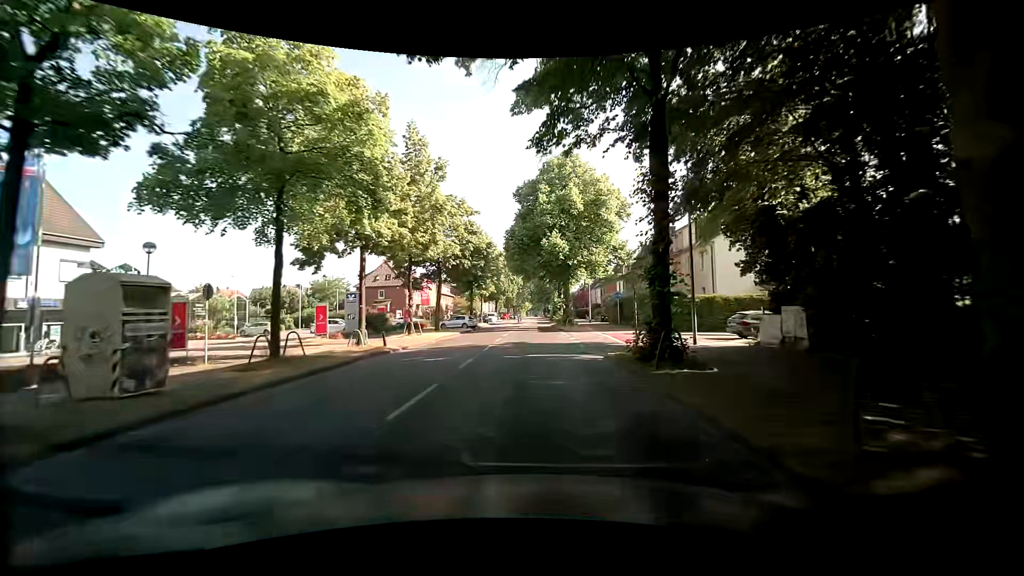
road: secondary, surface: asphalt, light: Day
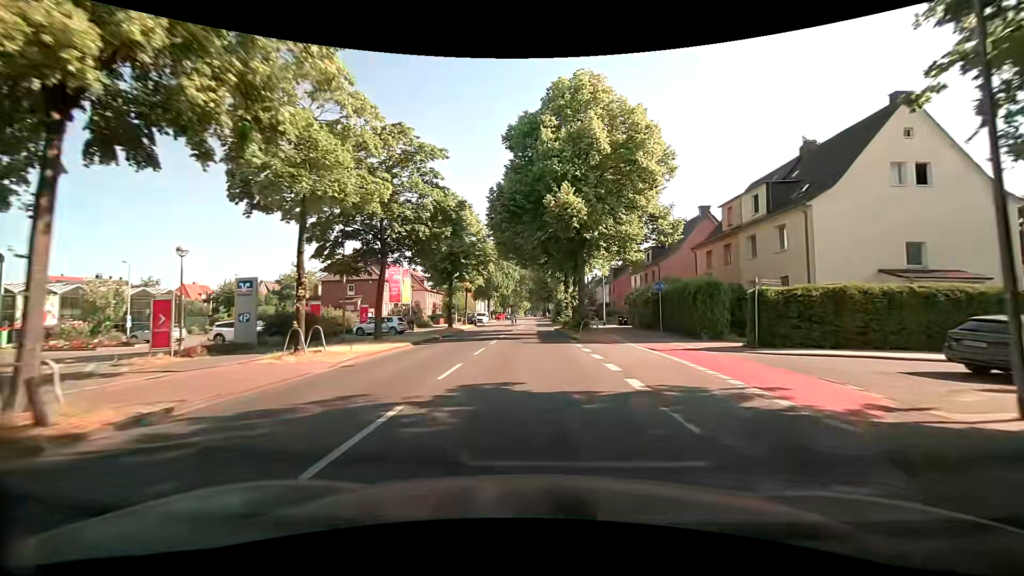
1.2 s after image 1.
(+0.1, +14.3) m; 0°
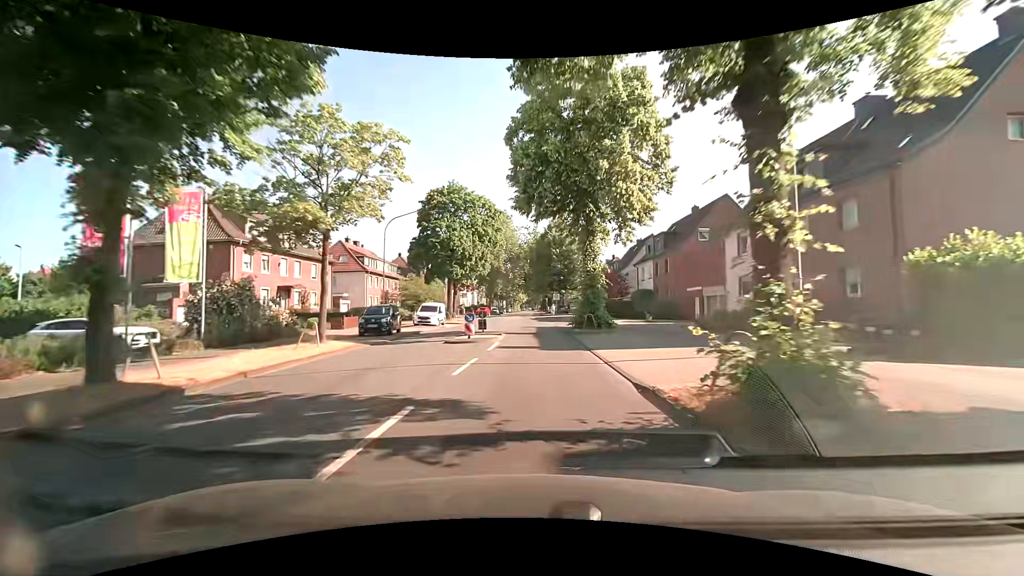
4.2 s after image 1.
(+0.3, +37.0) m; 0°
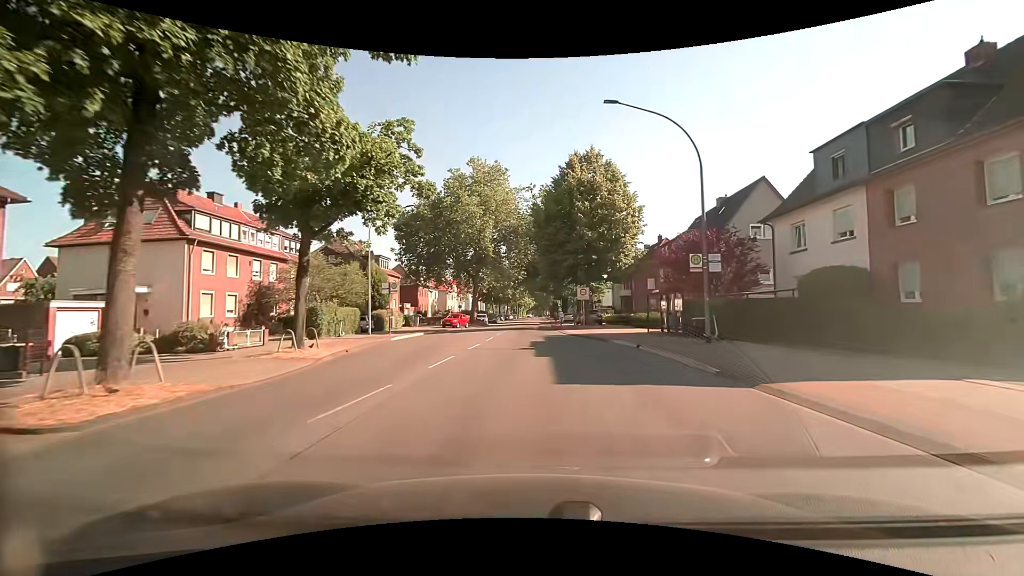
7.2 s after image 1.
(+0.4, +37.0) m; -1°
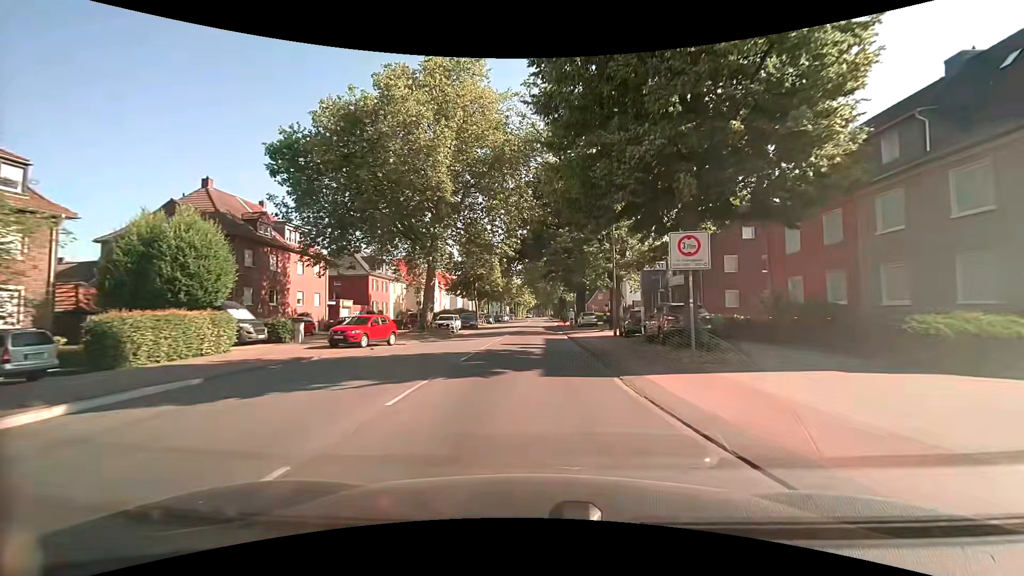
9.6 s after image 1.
(+0.2, +29.0) m; 0°
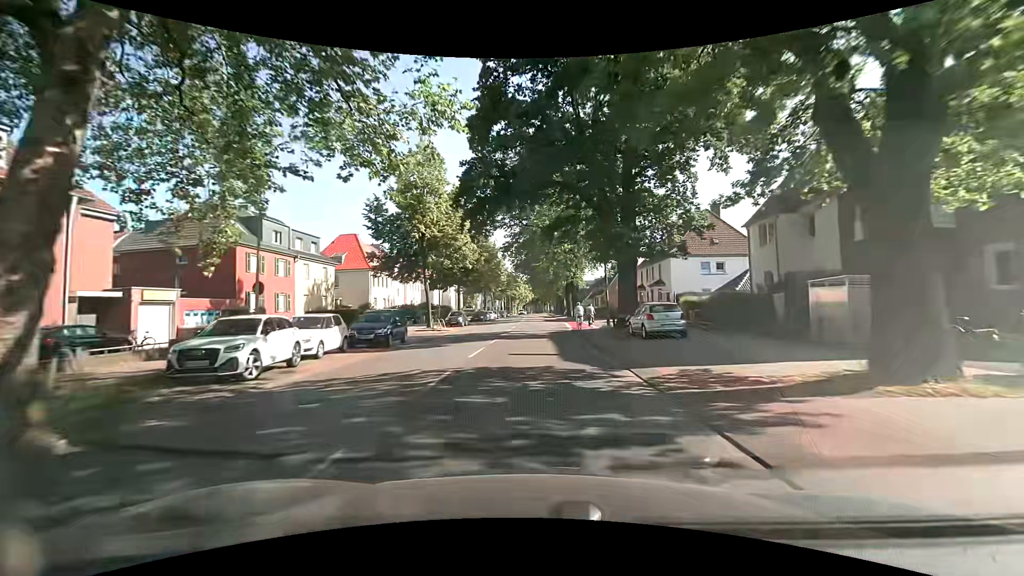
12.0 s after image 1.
(0.0, +29.6) m; +1°
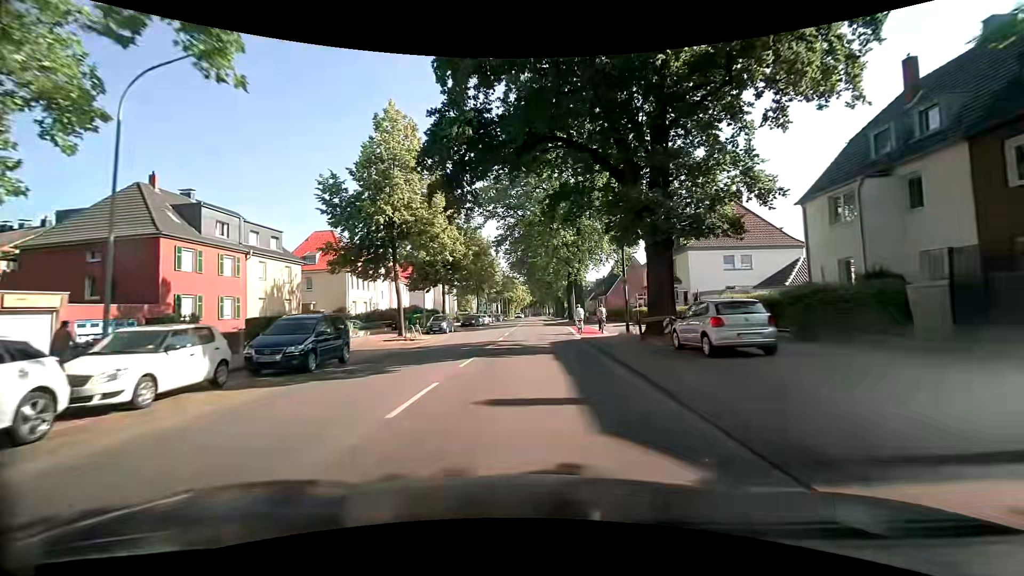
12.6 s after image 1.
(0.0, +7.5) m; -1°
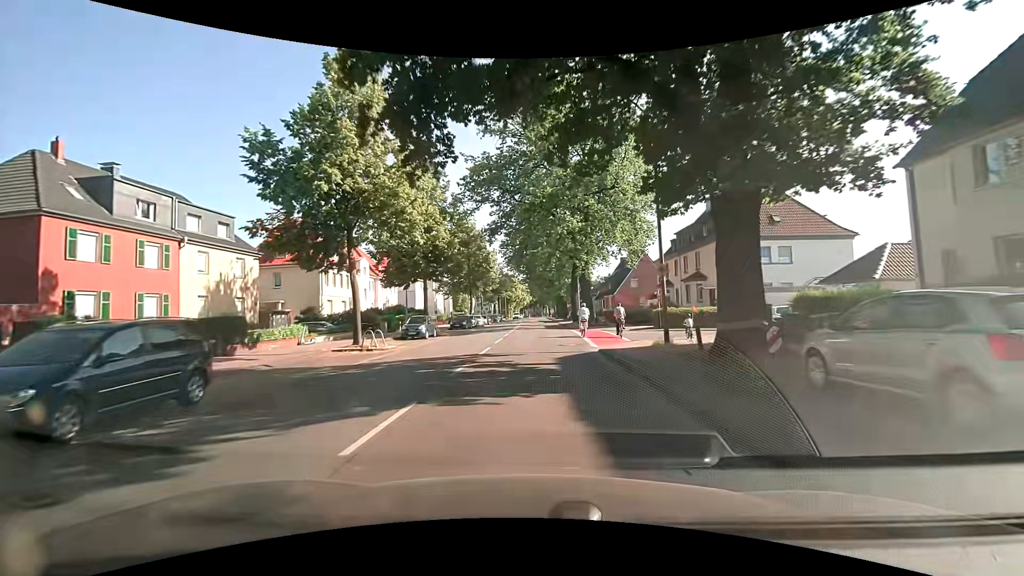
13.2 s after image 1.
(0.0, +7.5) m; 0°
(0, +10) (0, +20) (0, +30) (0, +40) (0, +50) (0, +60) (+1, +70) (+1, +80) (+1, +90) (+1, +100) m
